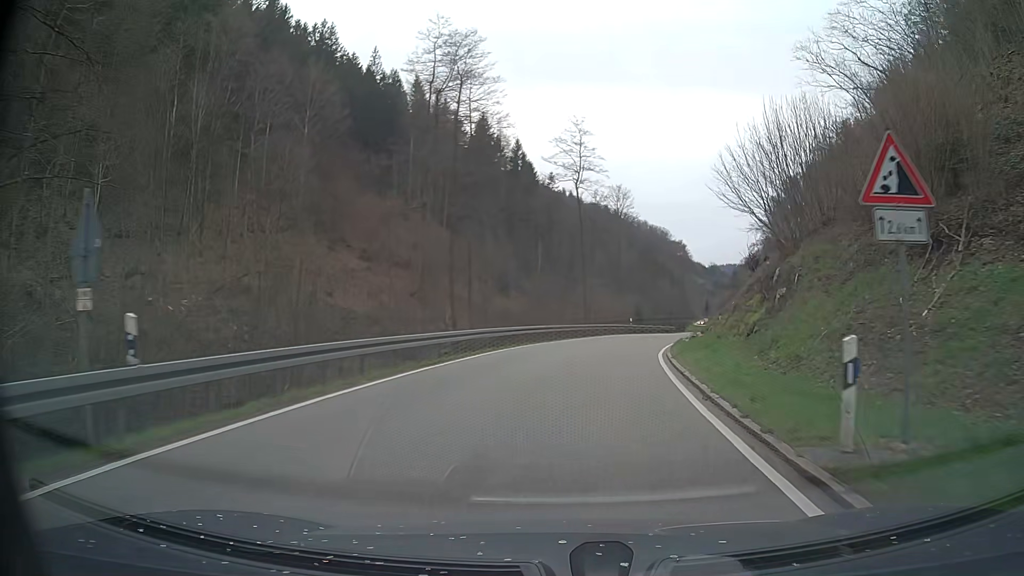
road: tertiary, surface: asphalt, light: Day
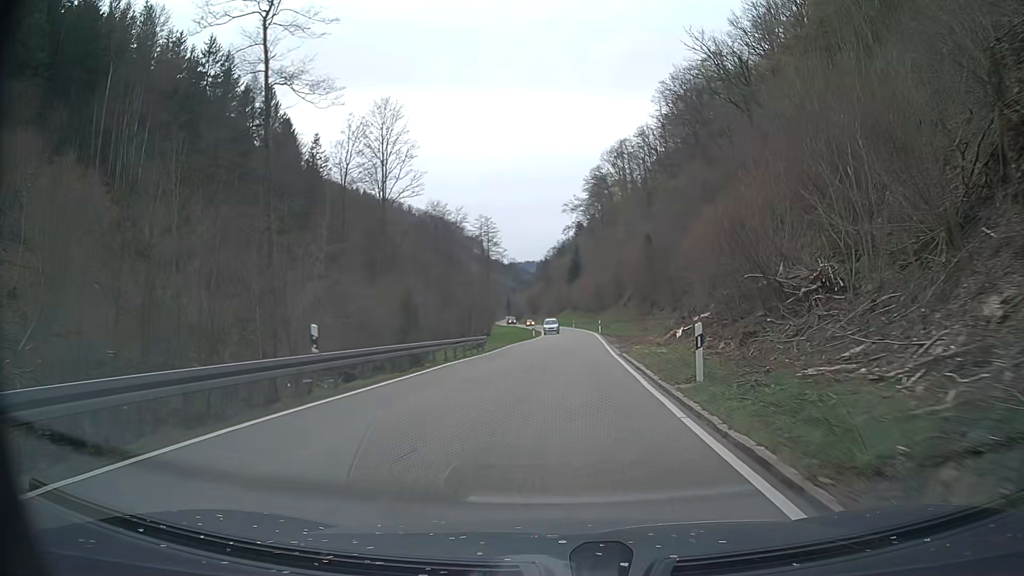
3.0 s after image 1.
(+7.4, +44.4) m; +17°
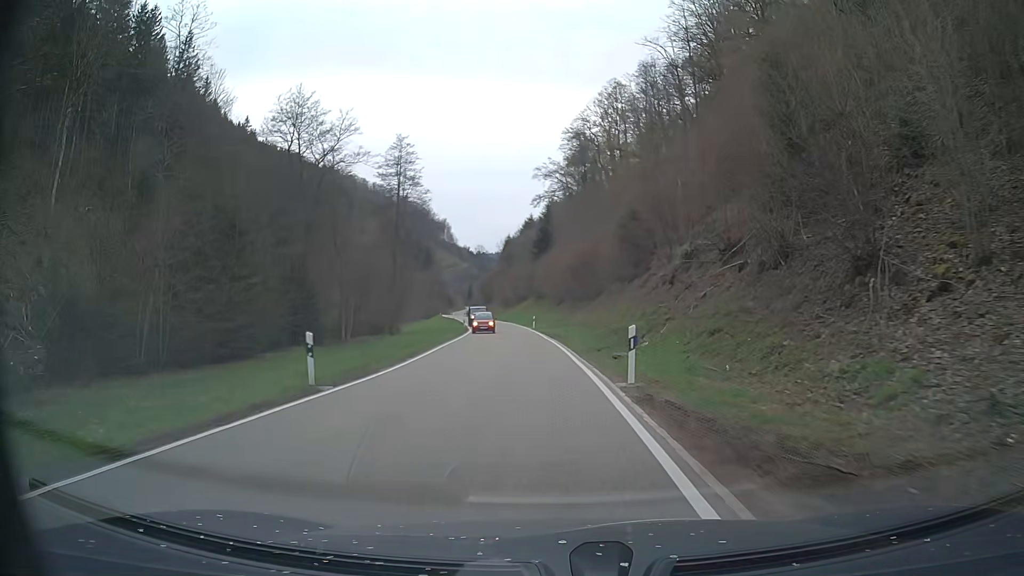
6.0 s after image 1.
(+2.2, +49.4) m; +3°
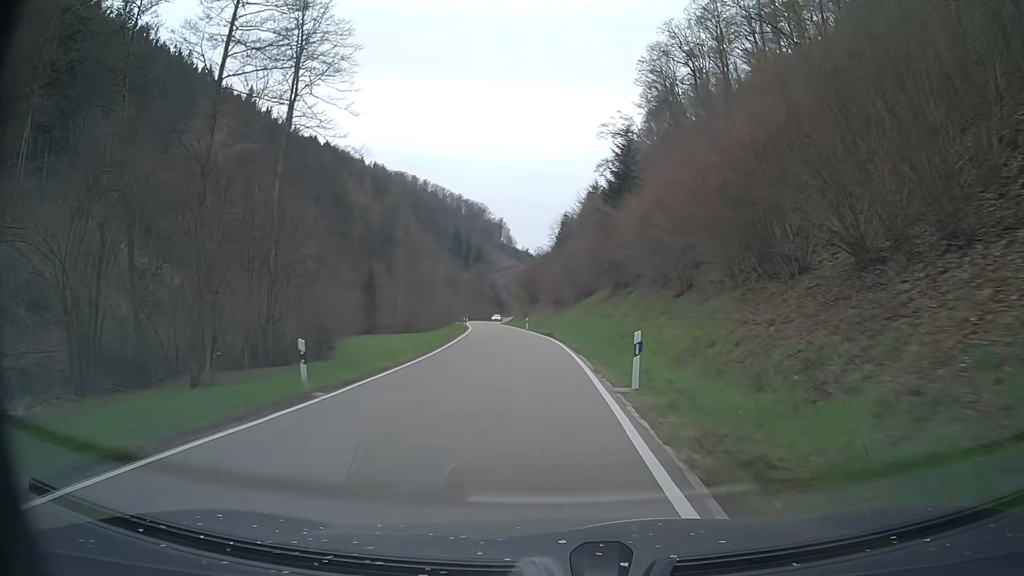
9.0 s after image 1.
(-1.9, +49.0) m; -5°
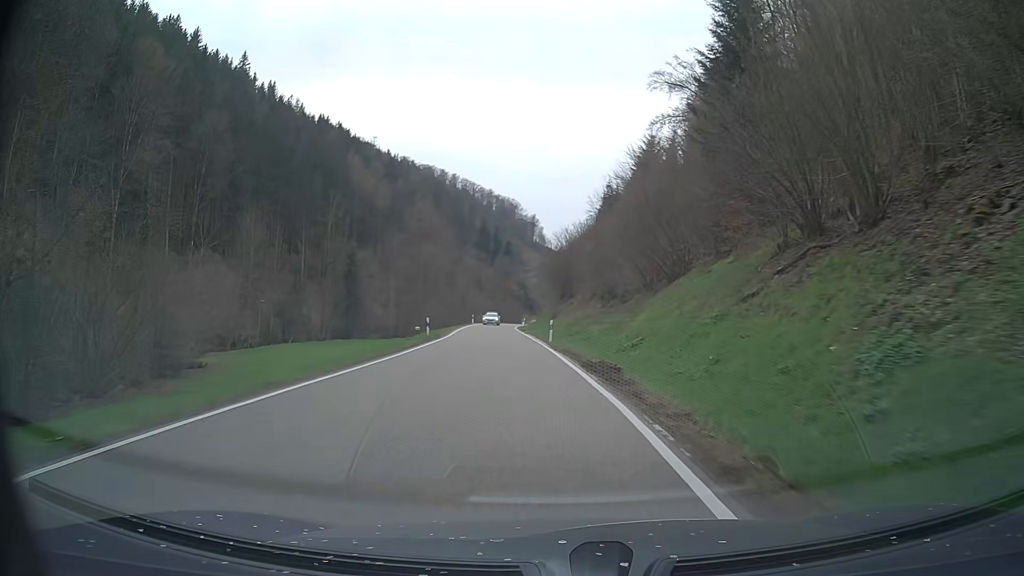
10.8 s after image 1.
(-0.6, +32.5) m; -2°
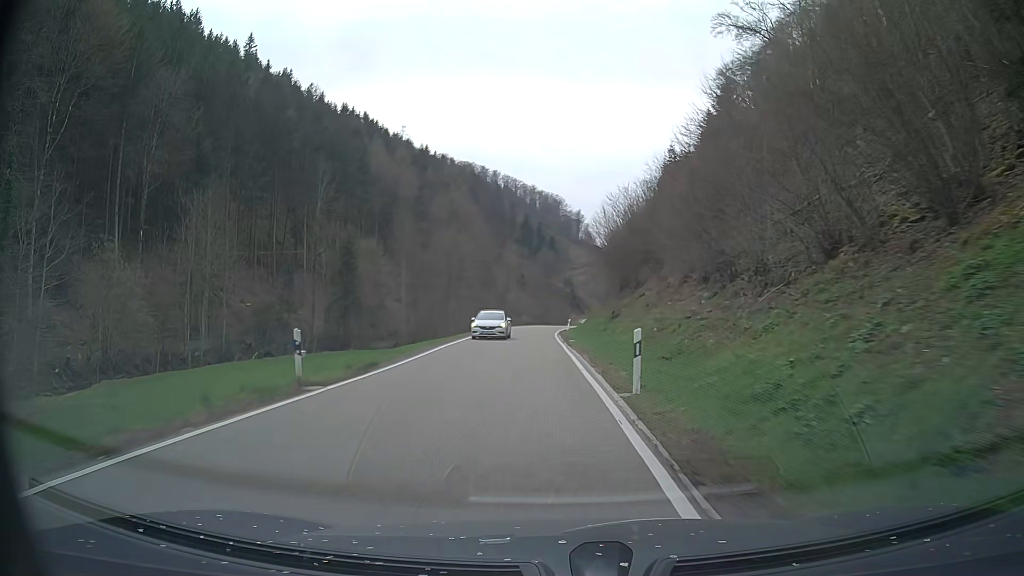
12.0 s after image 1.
(-0.5, +21.5) m; -4°
